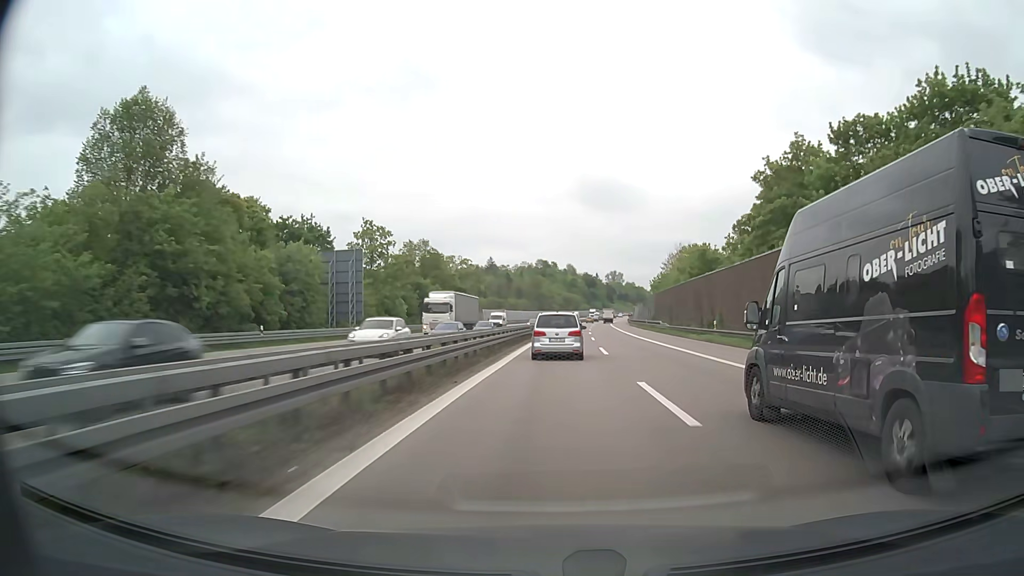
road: motorway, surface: asphalt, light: Day
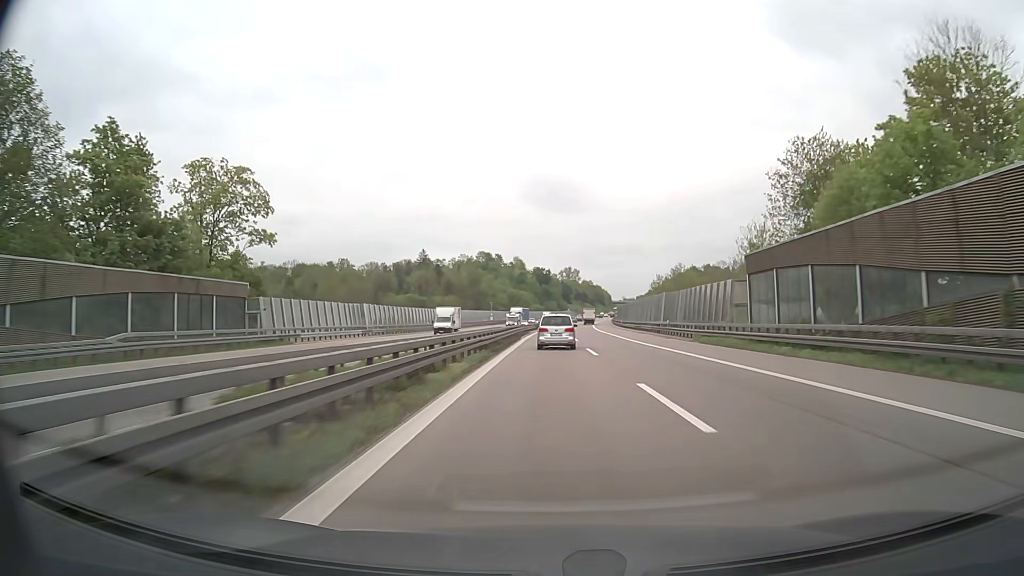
(+3.9, +91.1) m; +4°
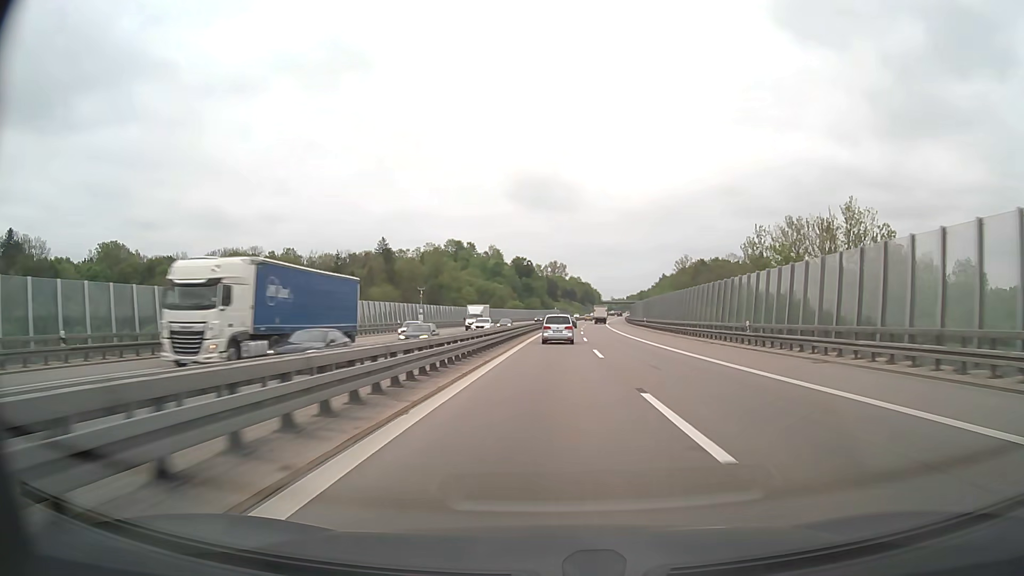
(+1.0, +73.7) m; +2°
(0, +10) (0, +20) (0, +30) (0, +40) (+1, +50) (+1, +60) (+2, +70) (+2, +80) (+3, +90) (+3, +100) m
